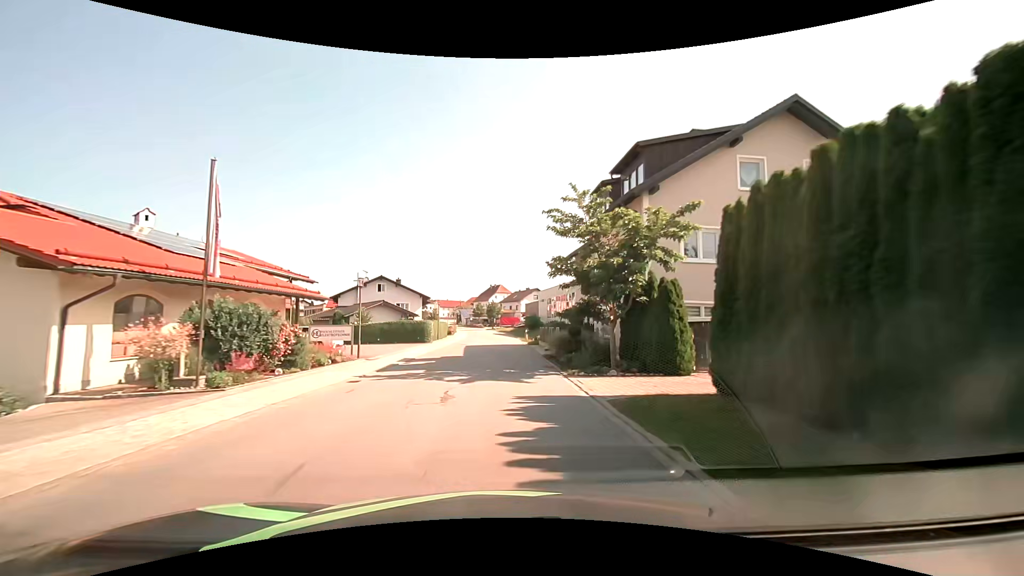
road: tertiary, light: Day
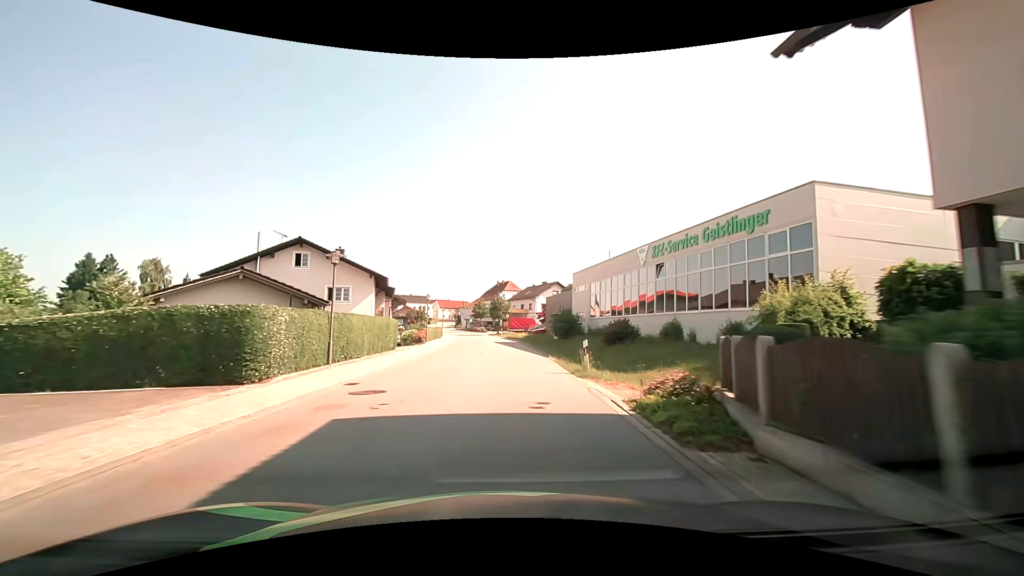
(-0.4, +30.6) m; -1°
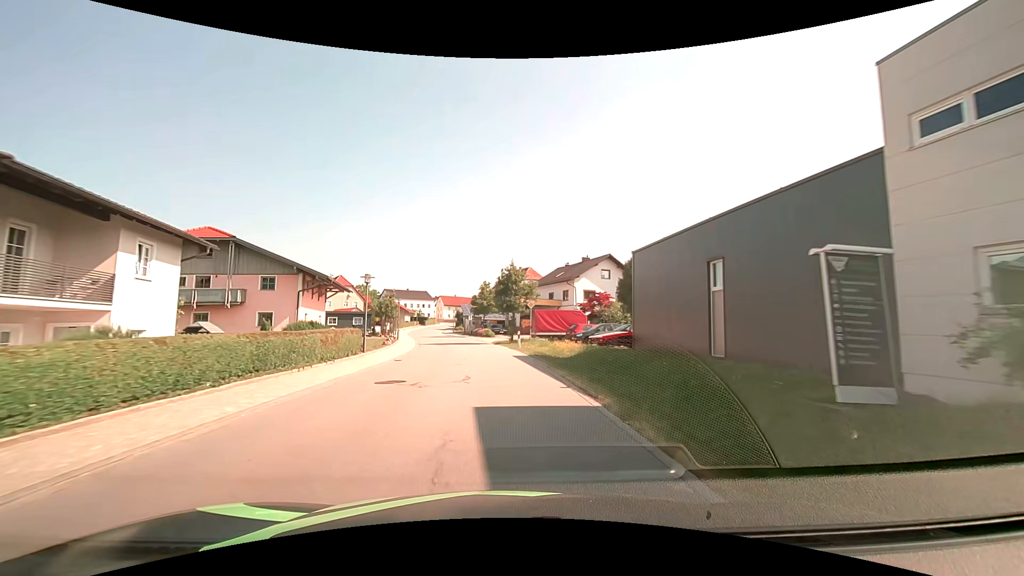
(-0.3, +37.9) m; -2°
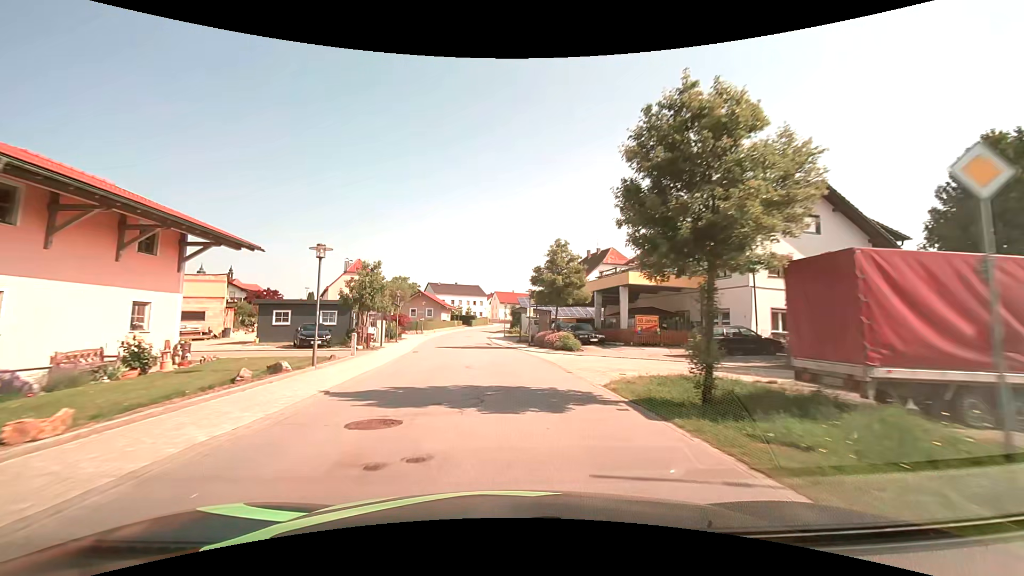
(-1.9, +30.3) m; -7°
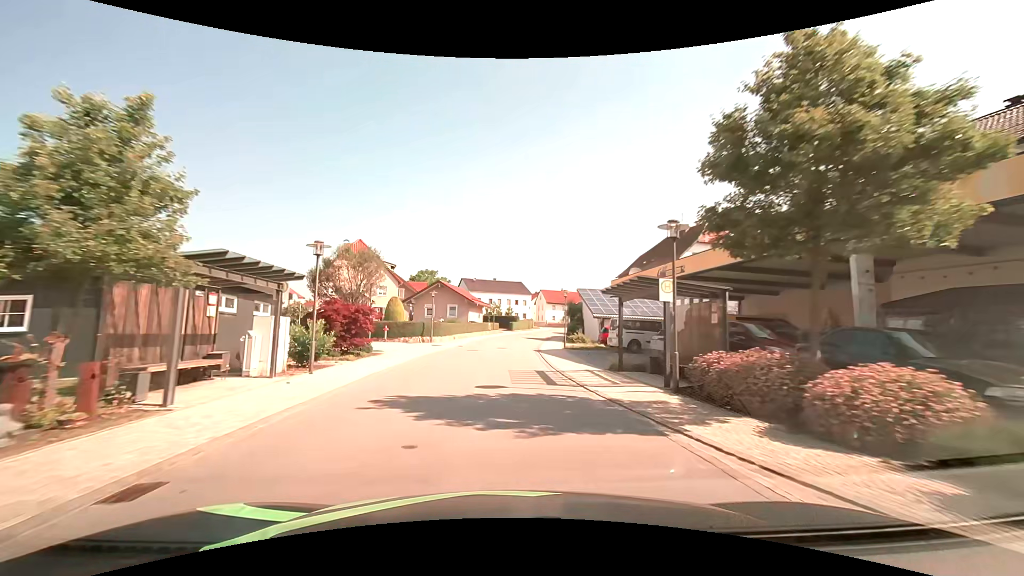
(-1.1, +22.7) m; -5°
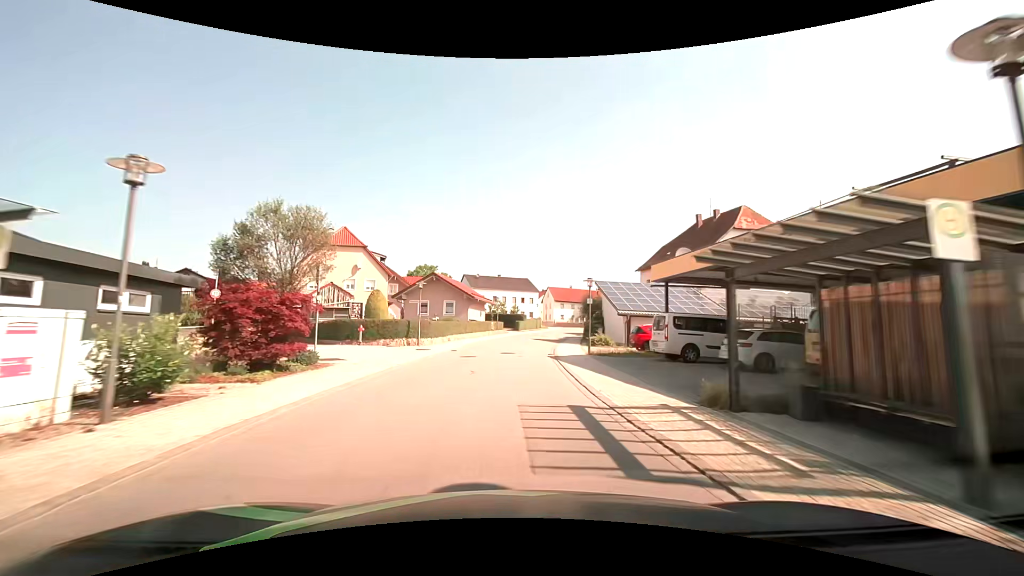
(-0.1, +7.6) m; 0°
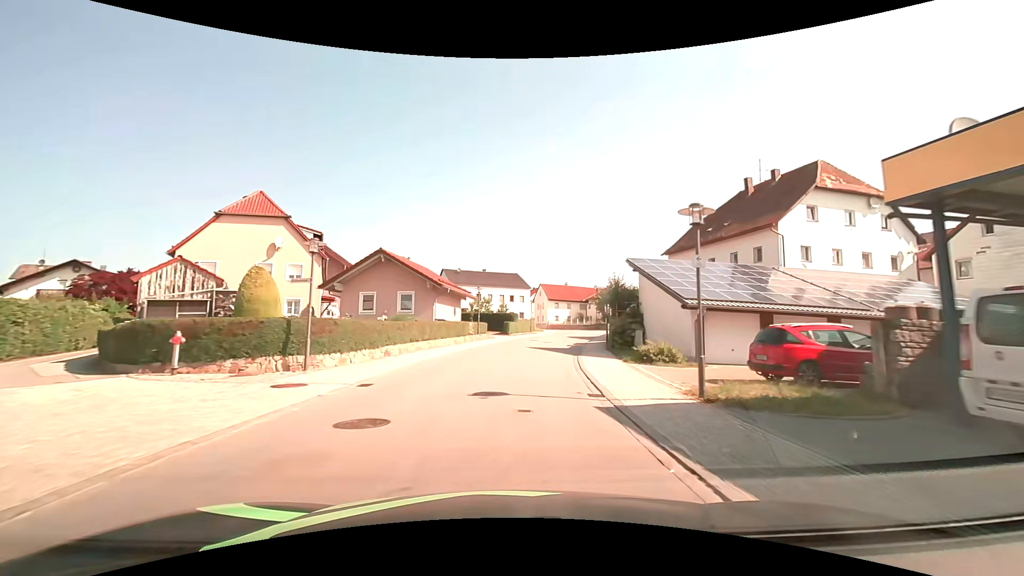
(0.0, +15.2) m; +1°
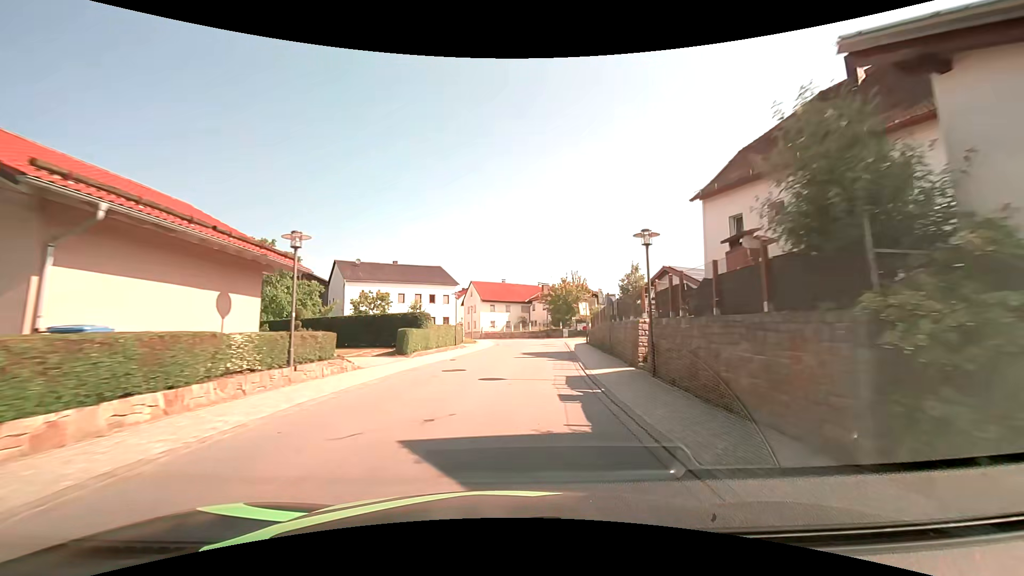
(+1.3, +22.6) m; +8°
(0, +10) (+1, +20) (+2, +30) (+3, +40) (+3, +50) (+1, +60) (-2, +69) (-6, +78) (-11, +87) (-15, +96) m
